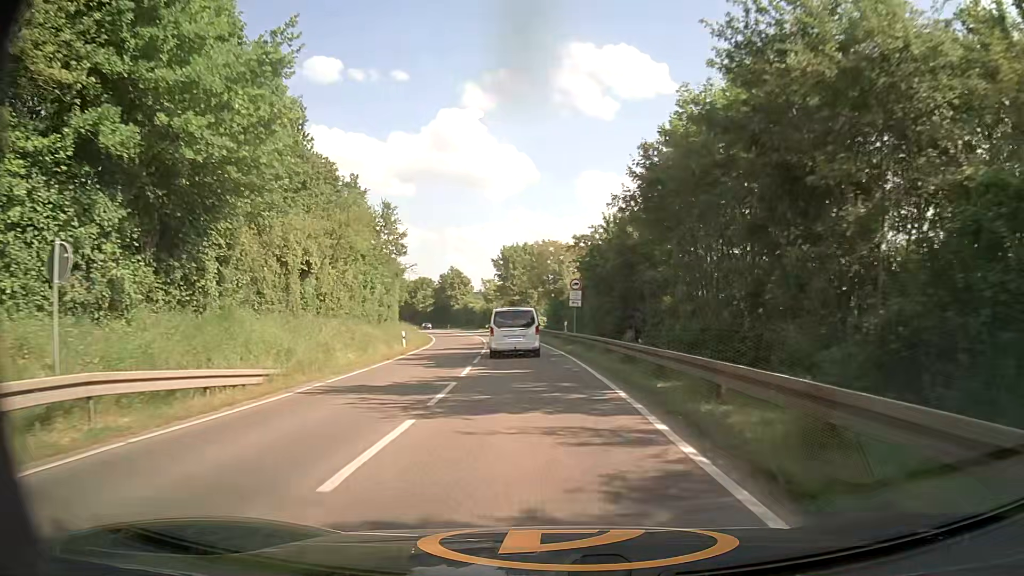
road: secondary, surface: asphalt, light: Day
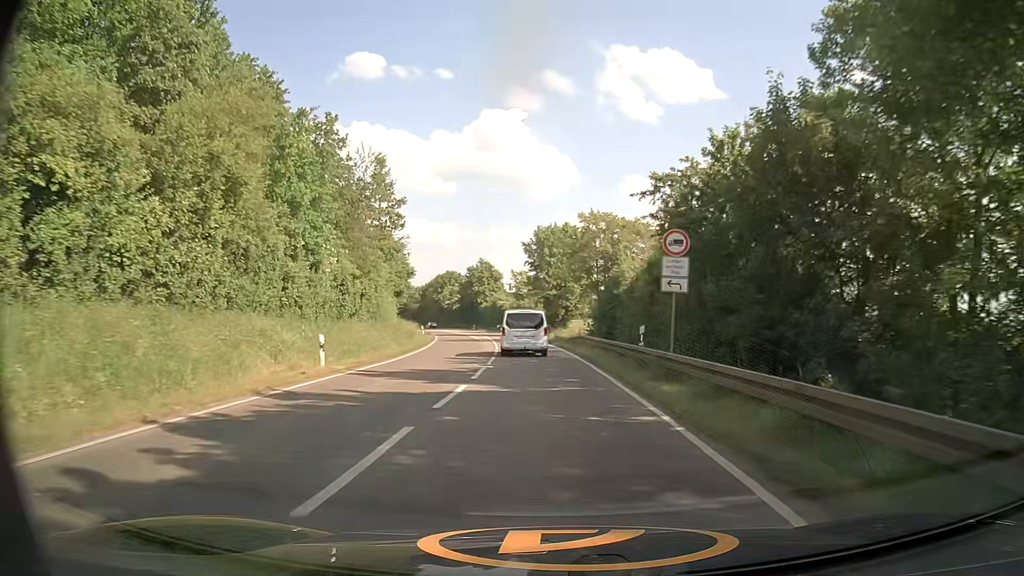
(-0.5, +18.9) m; -4°
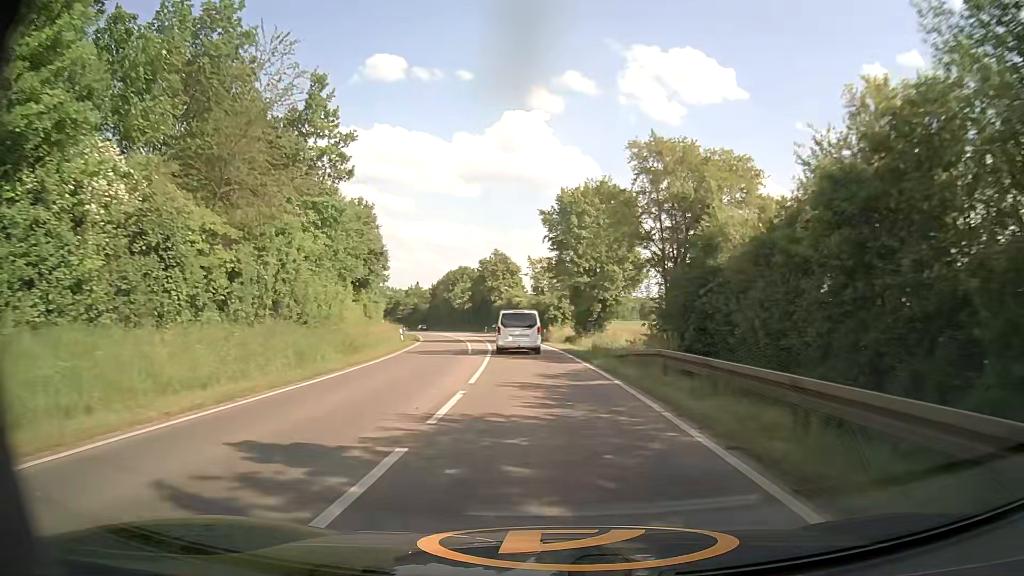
(-0.2, +19.6) m; -1°
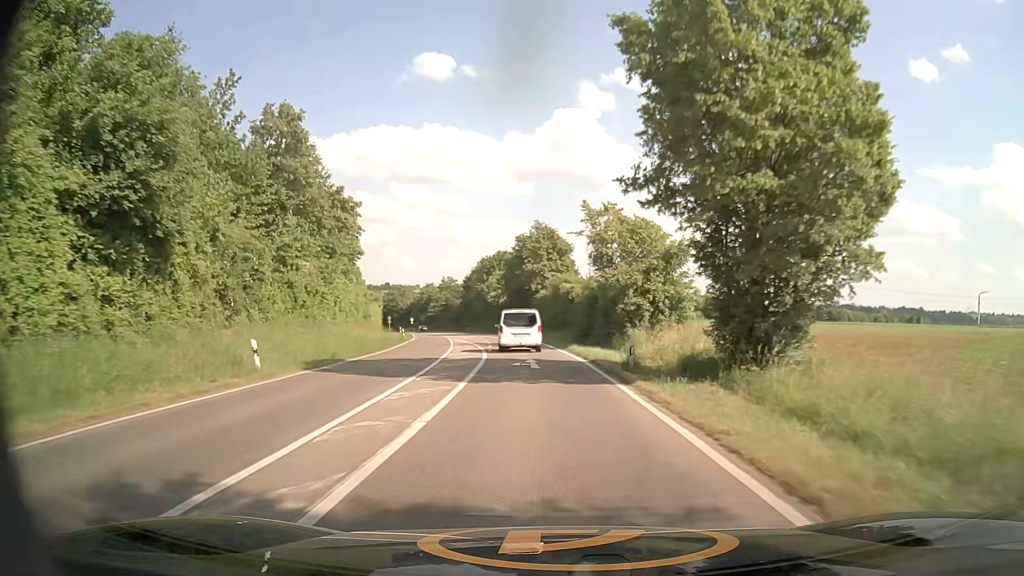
(-1.2, +30.7) m; -5°
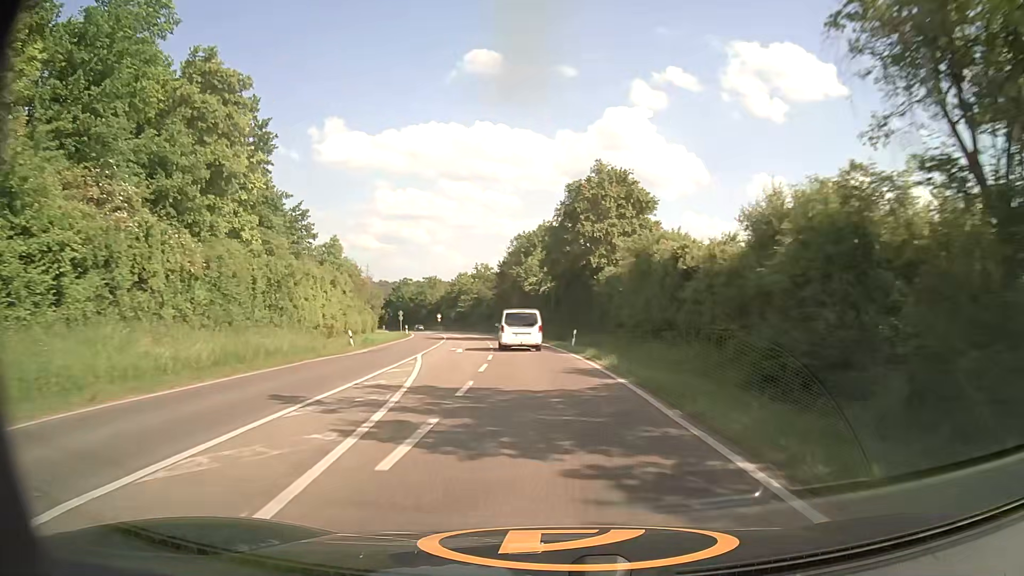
(-1.4, +31.5) m; -4°
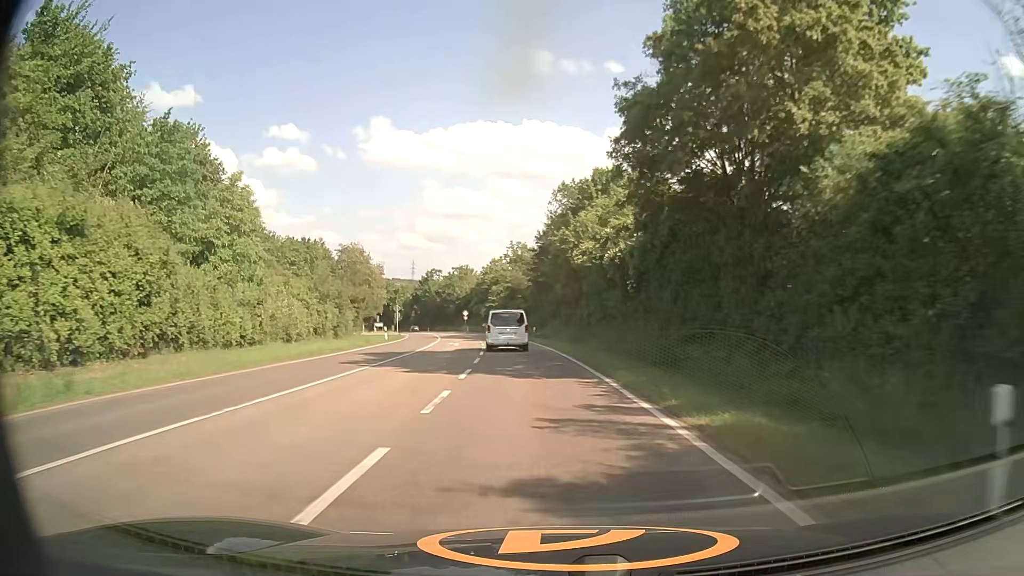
(-1.1, +32.1) m; -4°
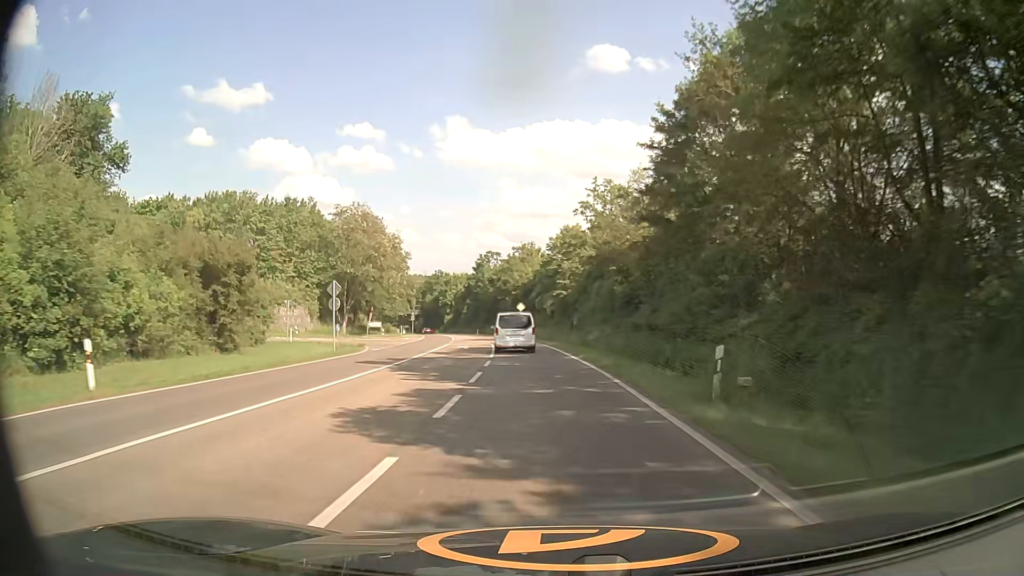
(-2.6, +42.4) m; -7°
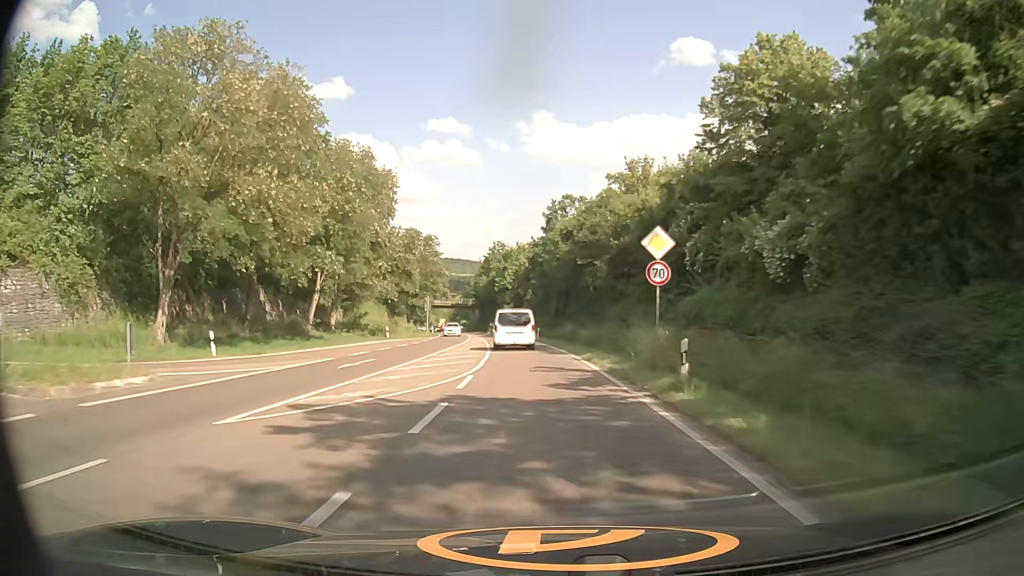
(-3.4, +54.9) m; -8°
(0, +10) (-1, +20) (-1, +30) (-2, +40) (-3, +50) (-5, +60) (-6, +70) (-7, +80) (-9, +89) (-11, +99) m
